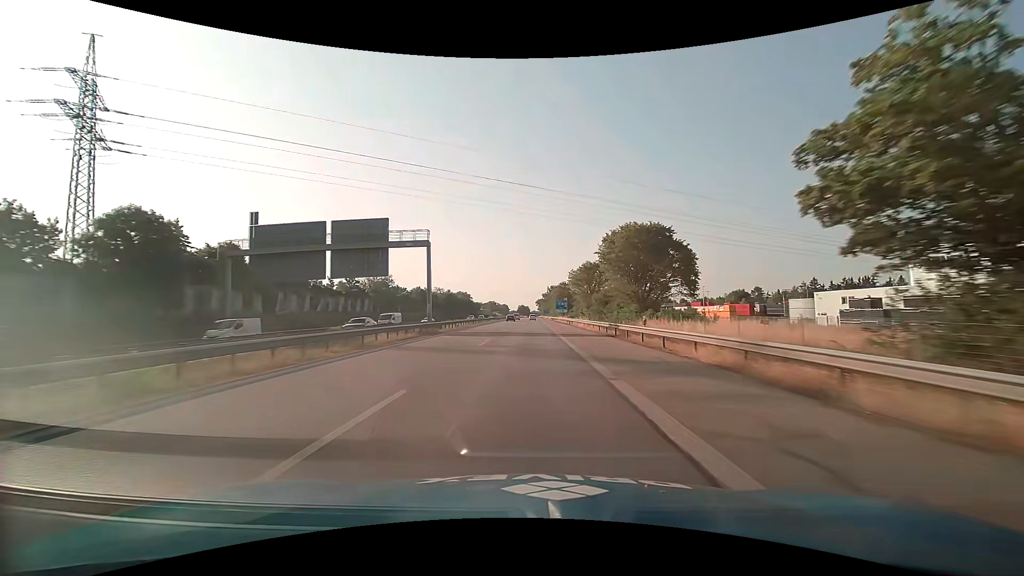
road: motorway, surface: asphalt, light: Day
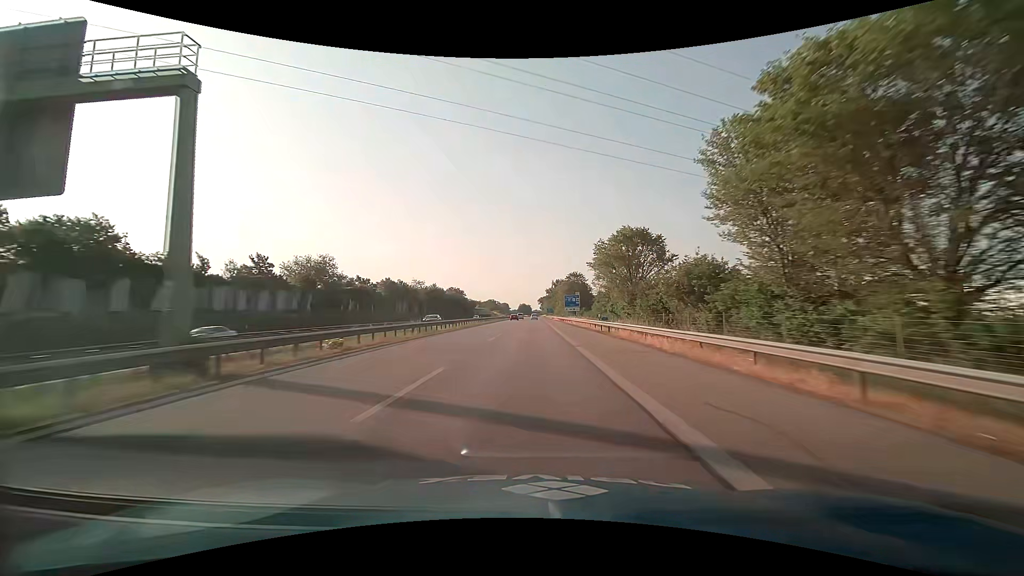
(0.0, +32.7) m; 0°
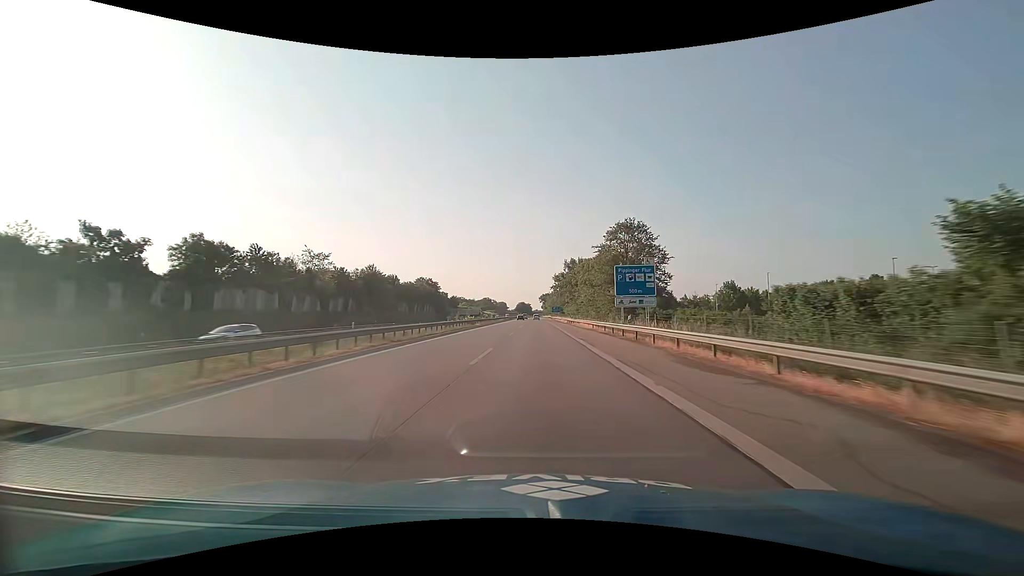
(0.0, +65.1) m; 0°
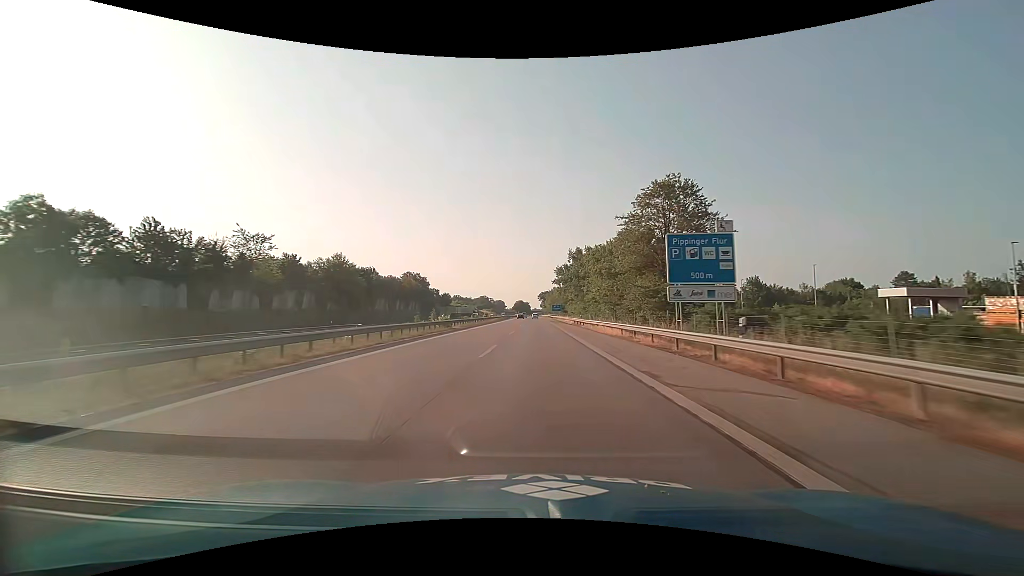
(0.0, +16.2) m; 0°
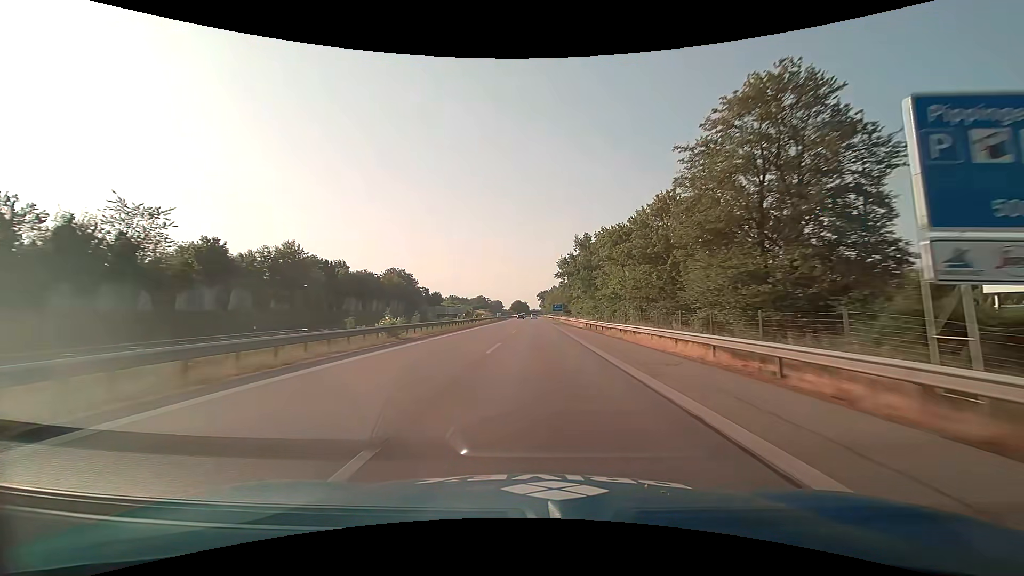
(0.0, +16.2) m; 0°
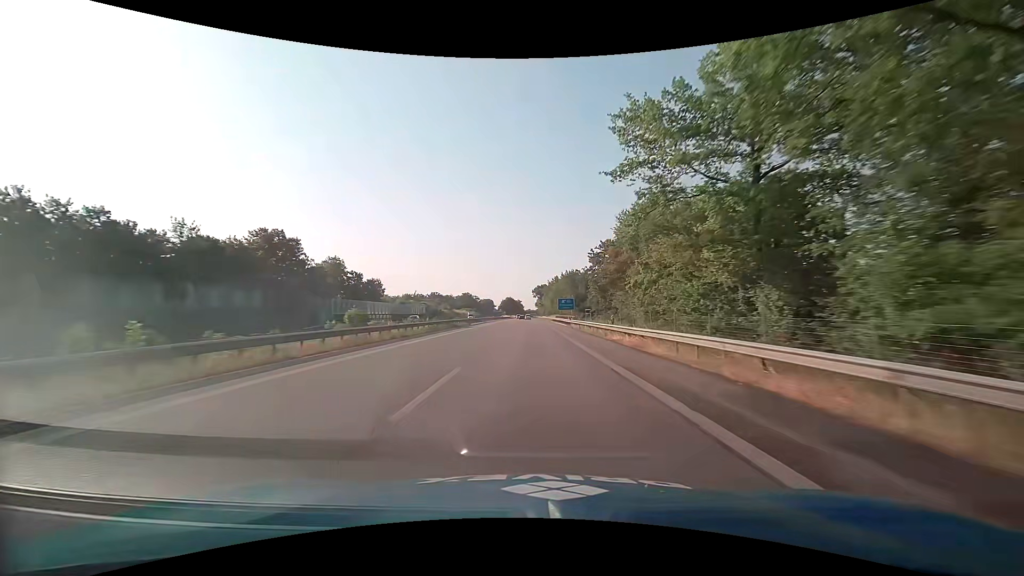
(+0.3, +64.8) m; +1°
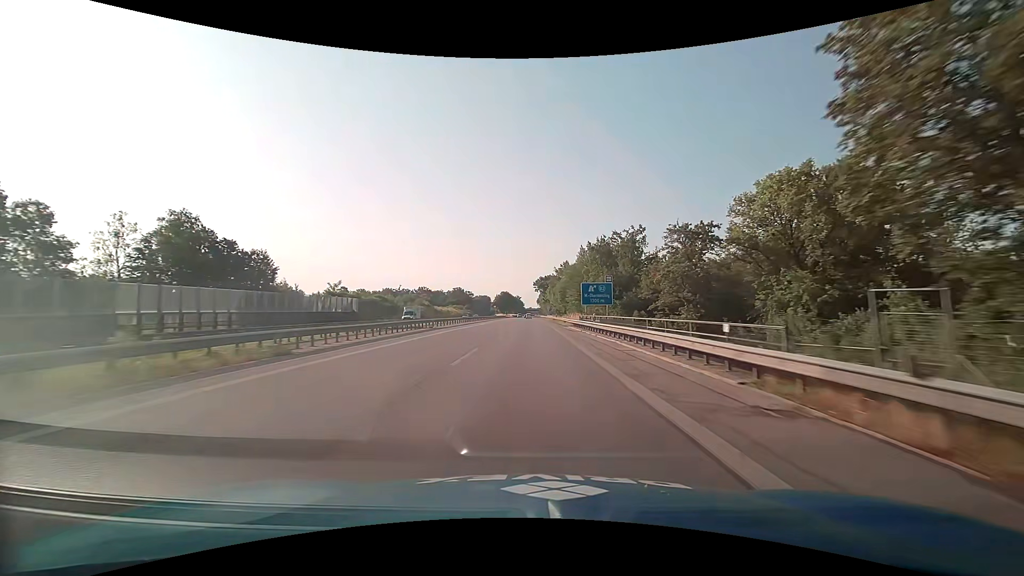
(-0.1, +47.9) m; 0°
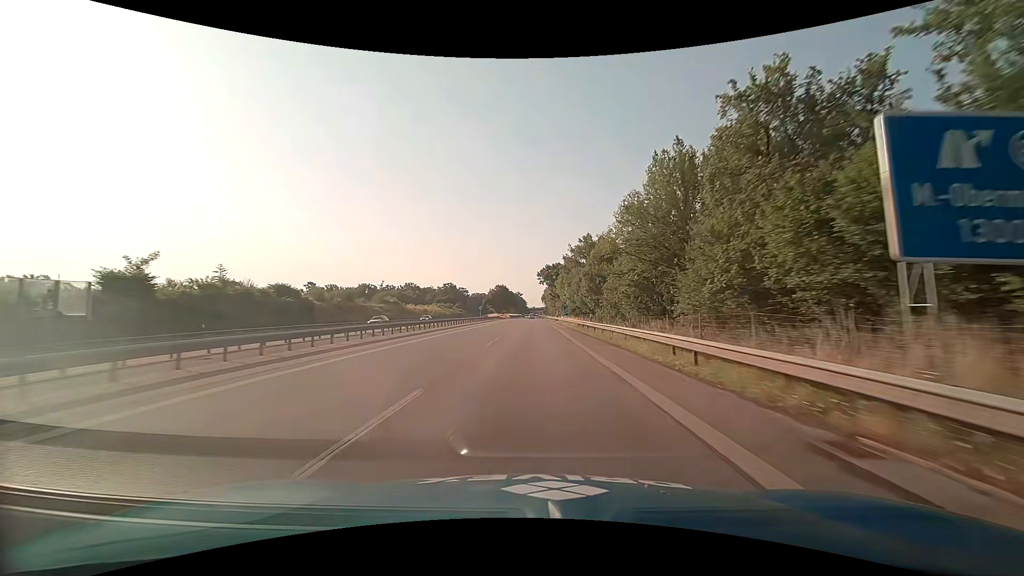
(-0.1, +46.1) m; 0°
(0, +10) (0, +20) (0, +30) (0, +40) (0, +50) (0, +60) (0, +70) (0, +80) (0, +90) (0, +100) m
